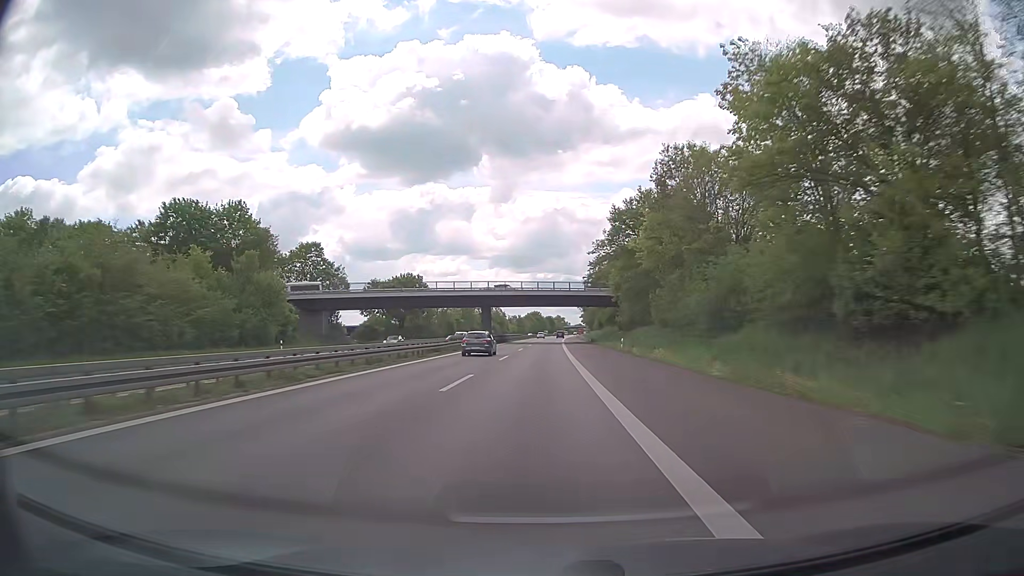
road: trunk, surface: asphalt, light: Day
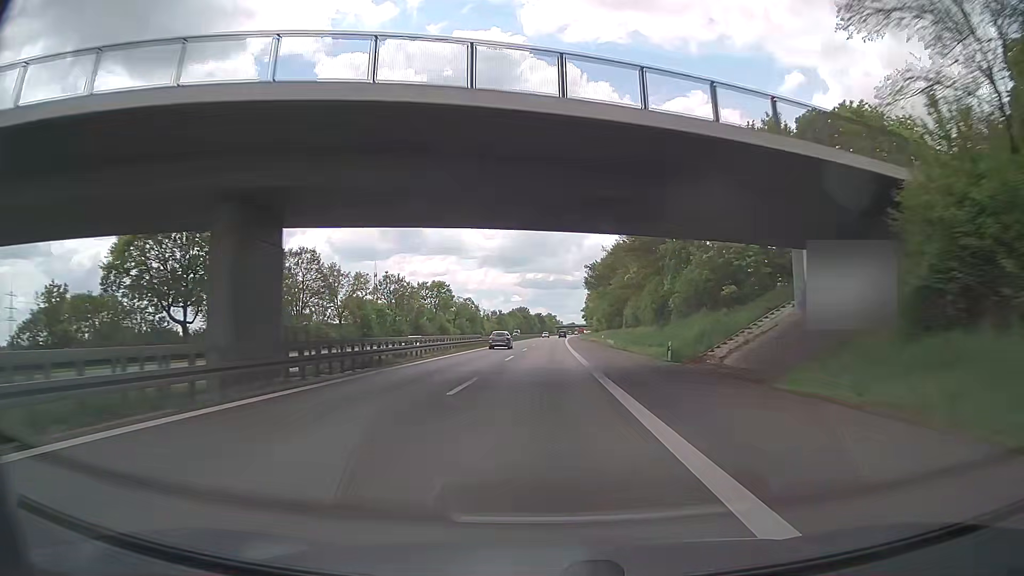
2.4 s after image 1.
(+0.7, +73.4) m; +1°
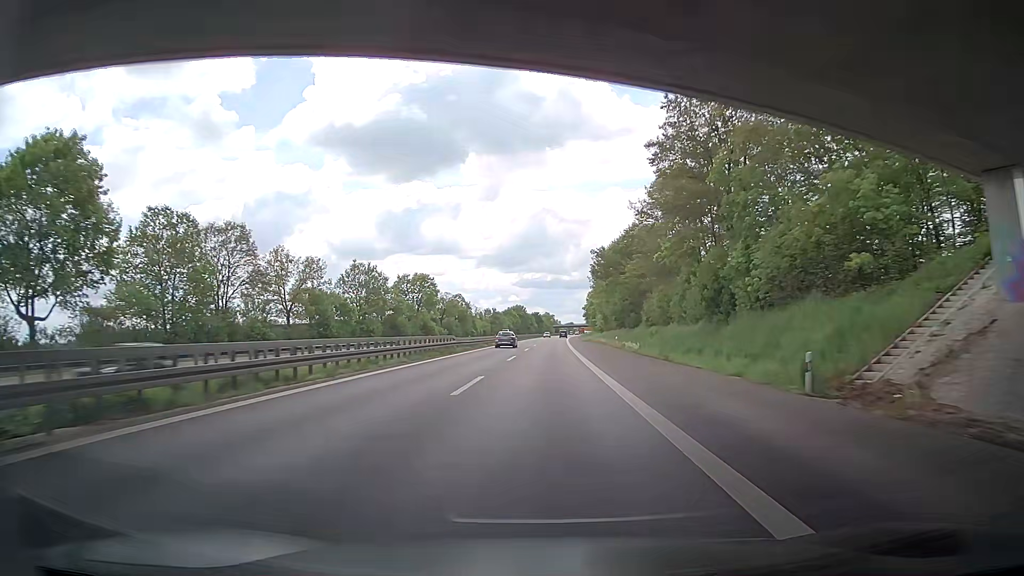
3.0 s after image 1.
(0.0, +18.3) m; 0°
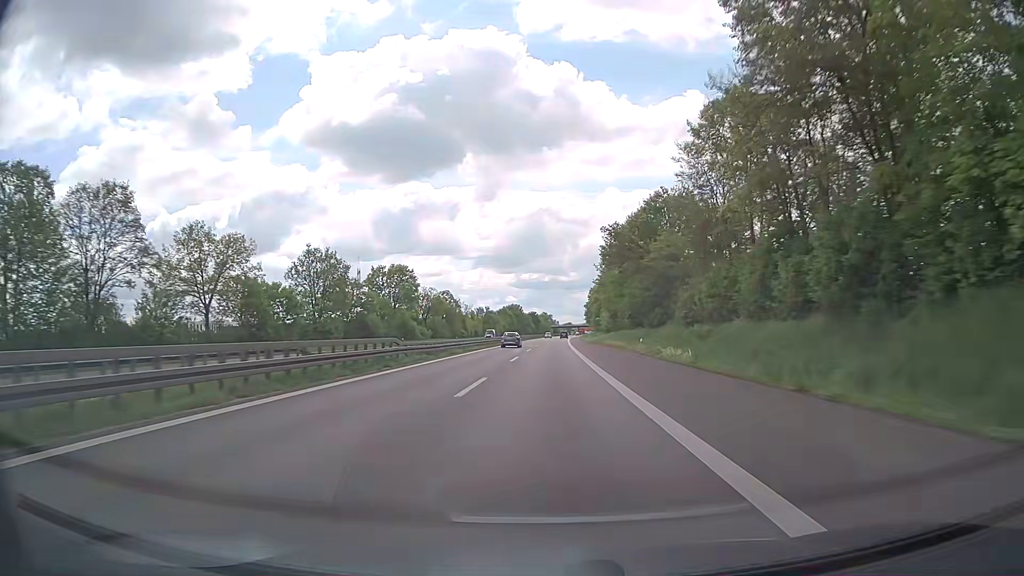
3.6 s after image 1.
(0.0, +18.2) m; 0°
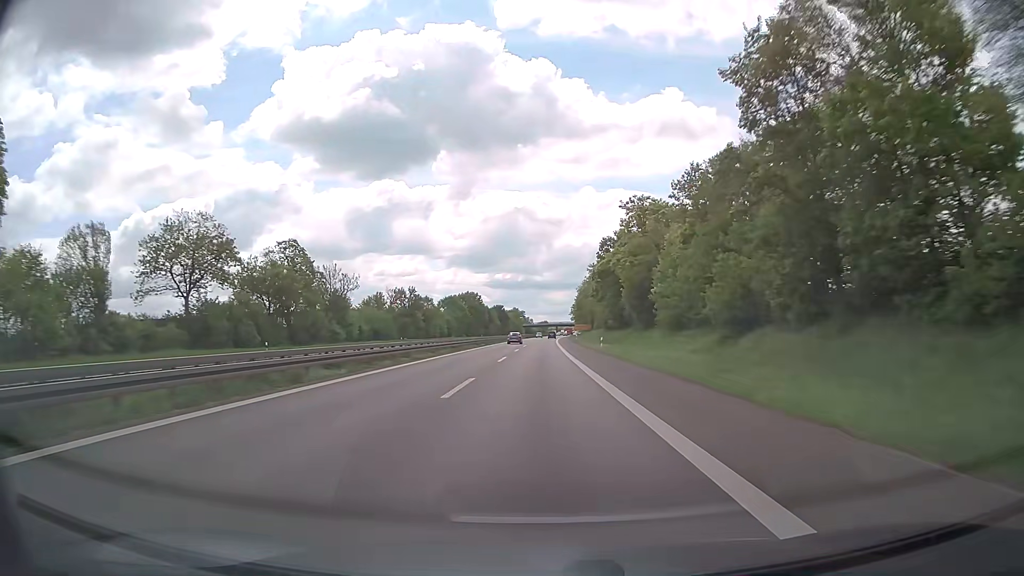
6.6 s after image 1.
(+1.4, +90.8) m; +2°
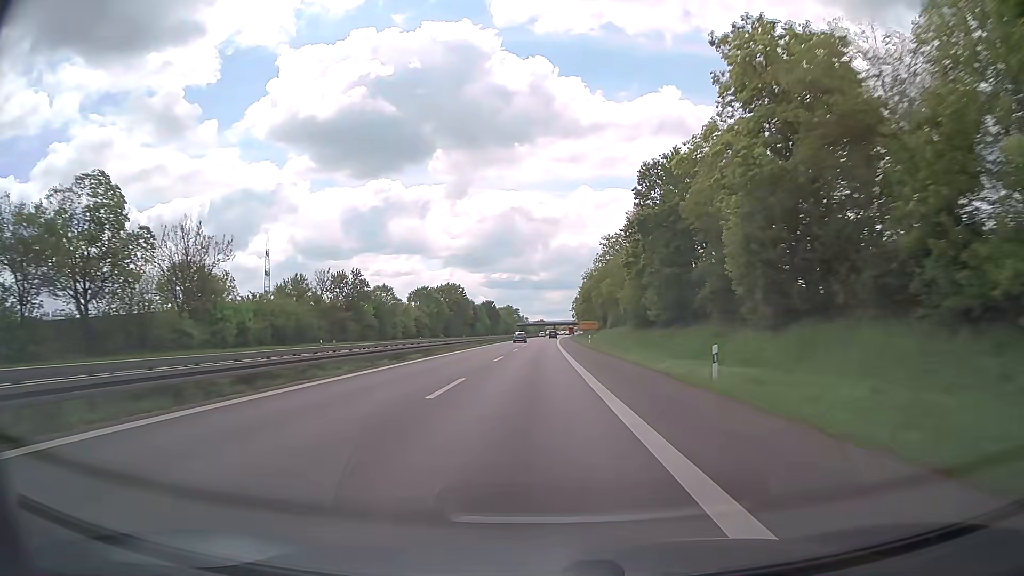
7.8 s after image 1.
(+0.2, +36.5) m; +1°
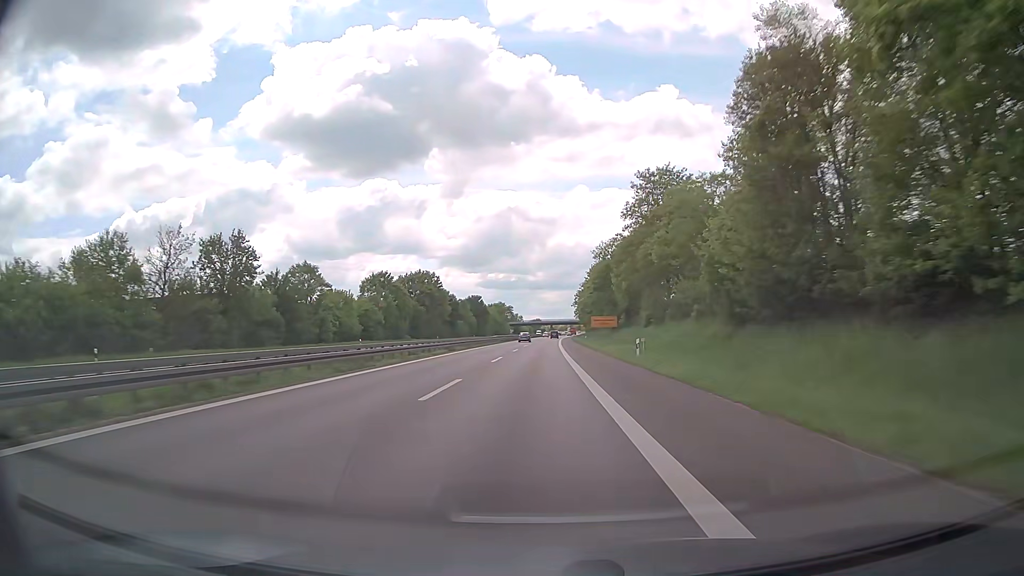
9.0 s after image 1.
(0.0, +36.5) m; 0°
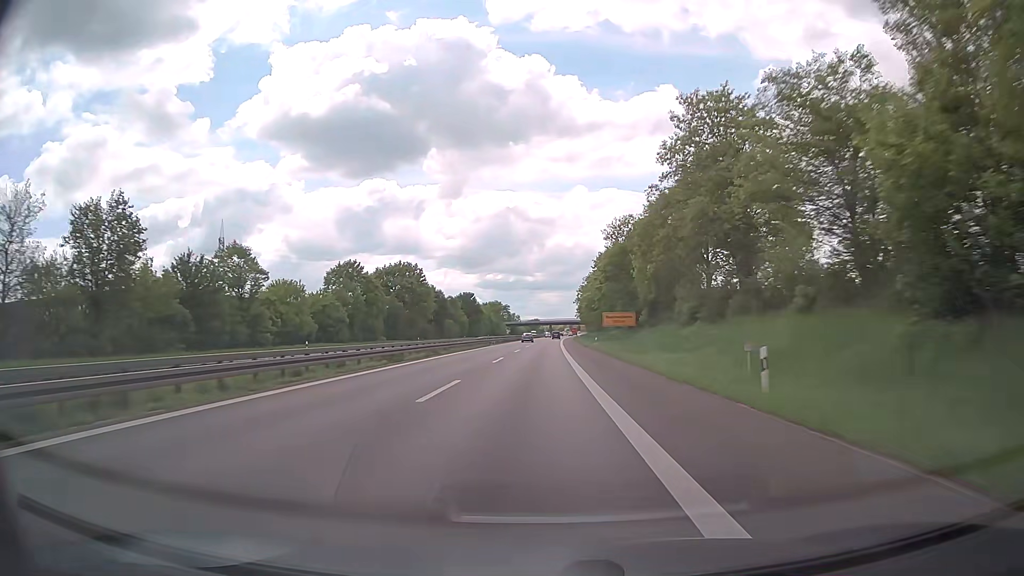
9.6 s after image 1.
(+0.1, +18.3) m; 0°
